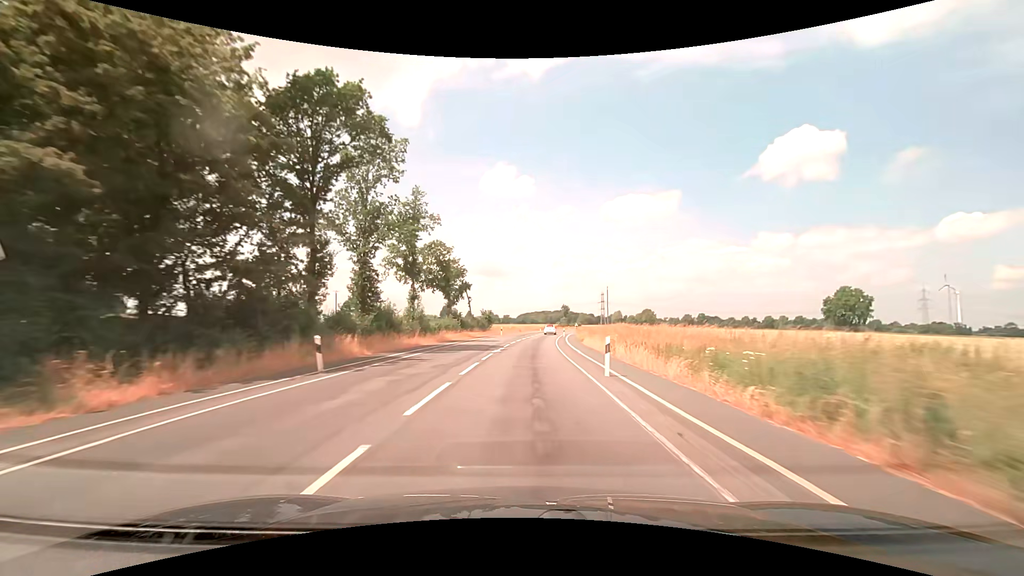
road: secondary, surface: asphalt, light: Day
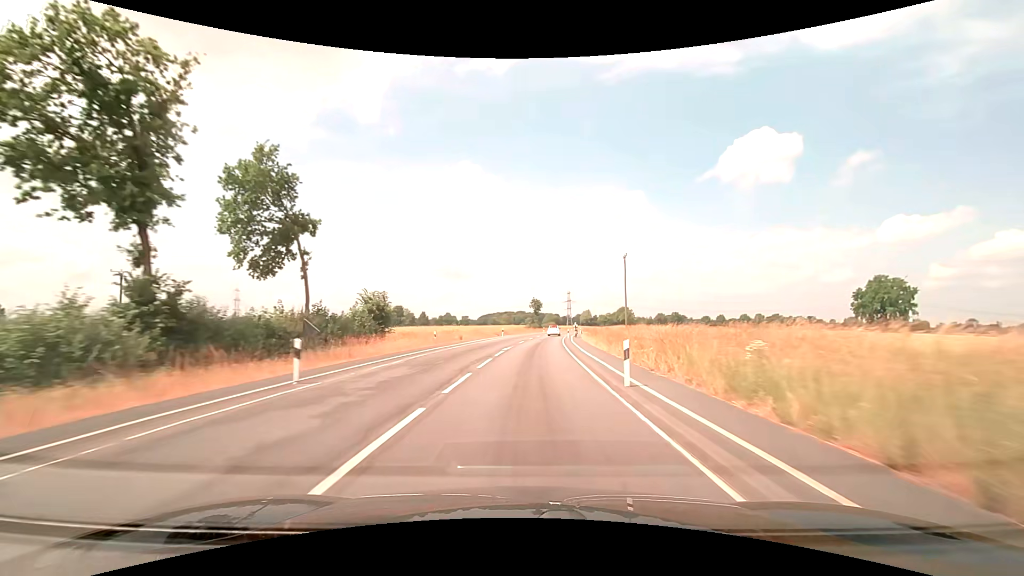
(+1.7, +51.3) m; +4°
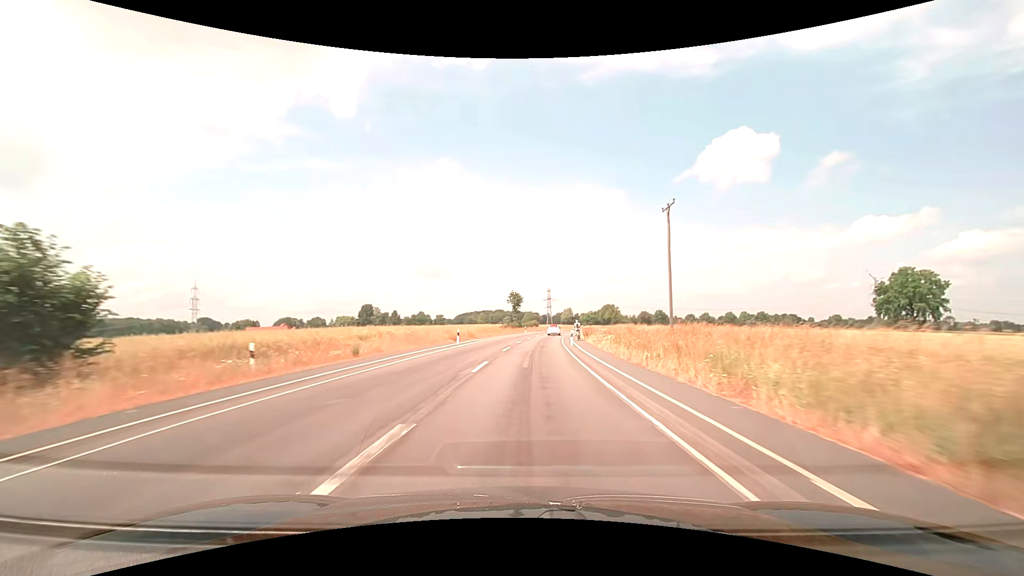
(+0.5, +25.6) m; +2°
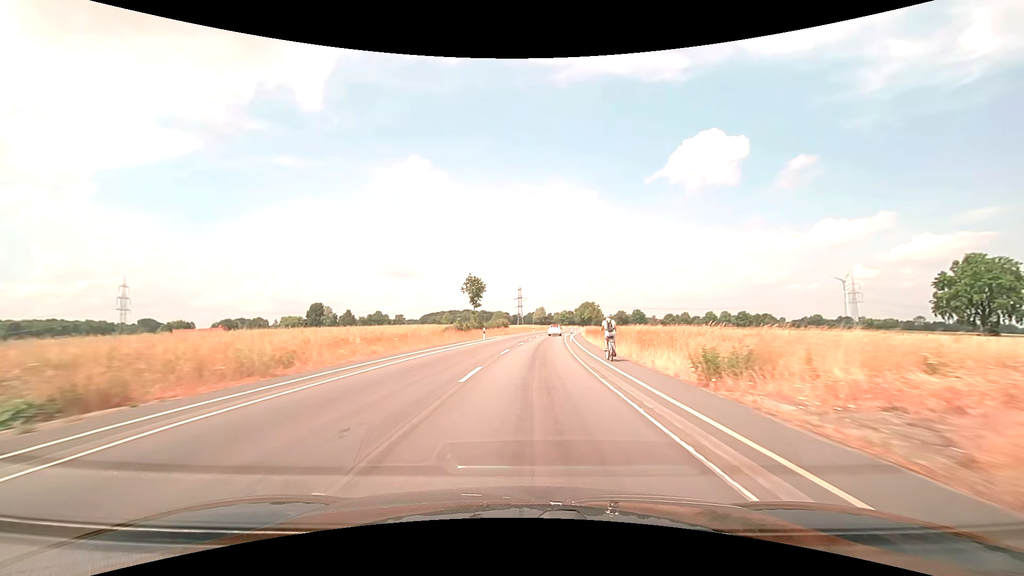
(+1.2, +38.5) m; +3°
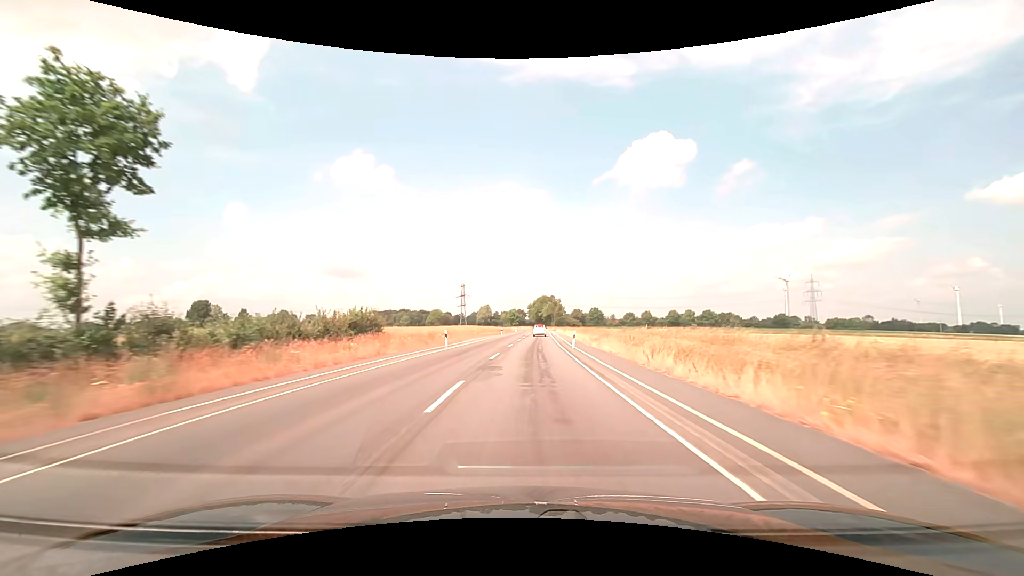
(+3.2, +64.1) m; +6°
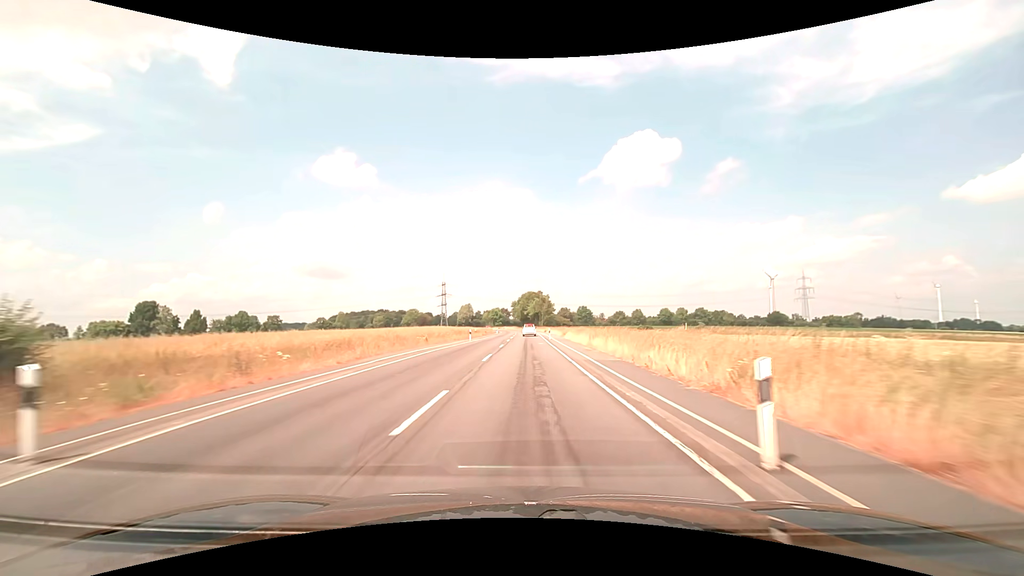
(+0.4, +25.7) m; +2°
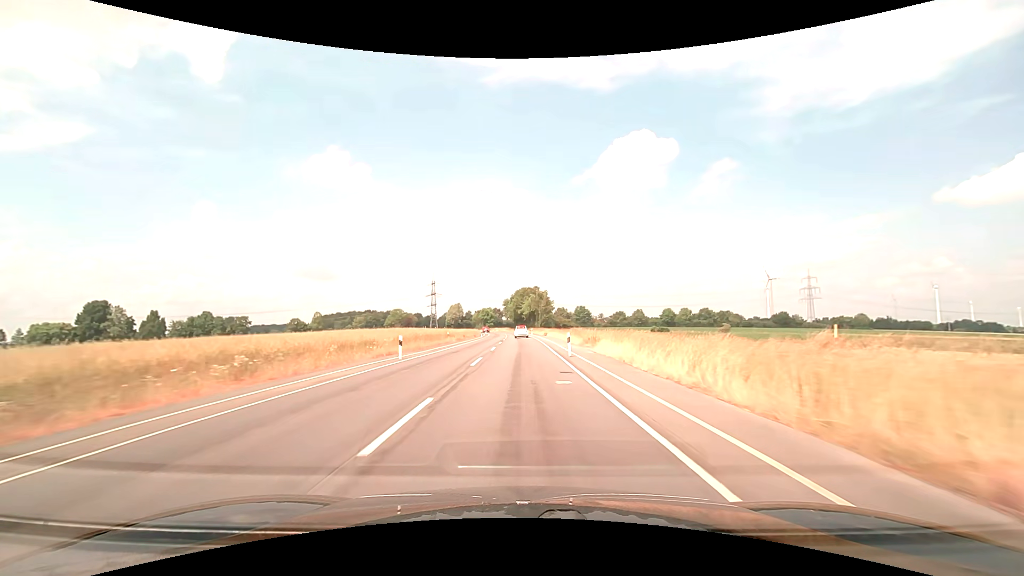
(+0.2, +25.7) m; +1°
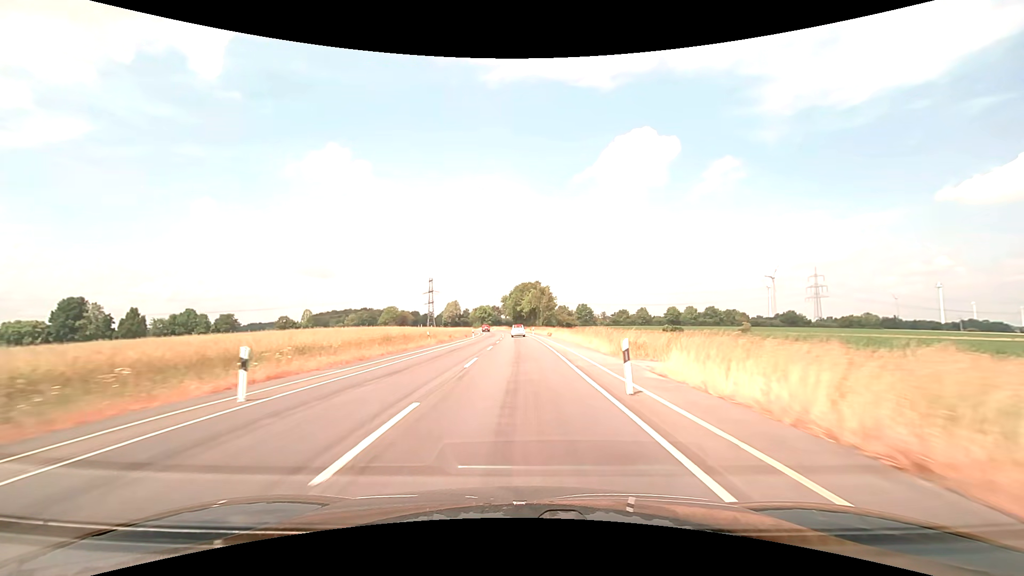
(0.0, +12.8) m; 0°
(0, +10) (0, +20) (0, +30) (0, +40) (0, +50) (-1, +60) (-1, +70) (-1, +80) (-2, +90) (-3, +100) m
